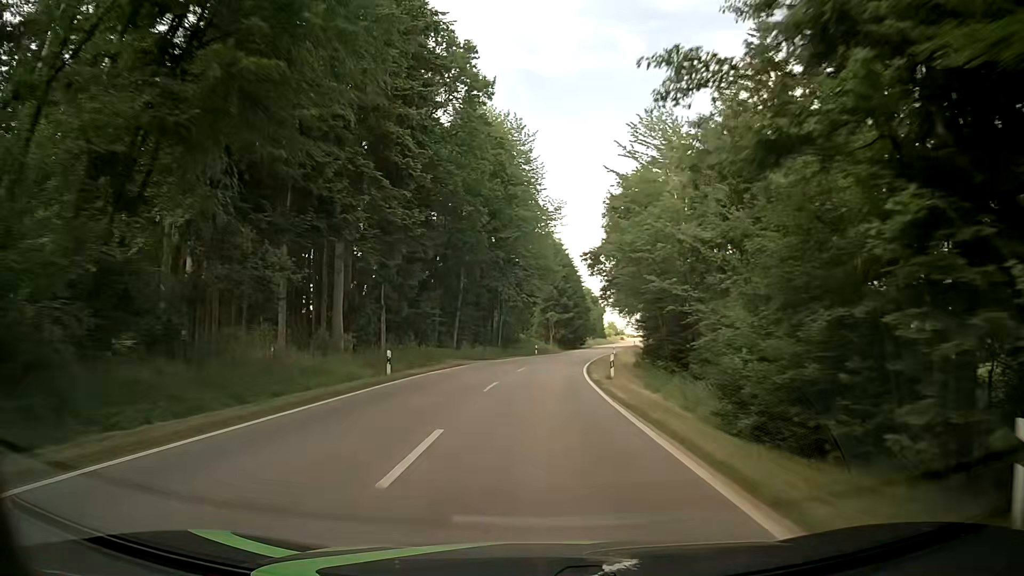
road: tertiary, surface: asphalt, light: Day
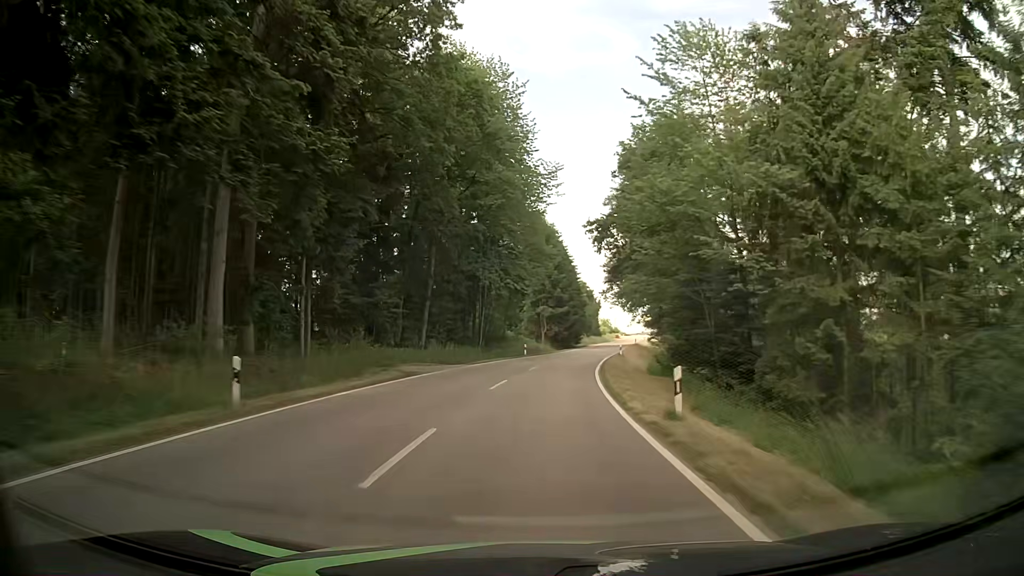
(0.0, +12.0) m; 0°
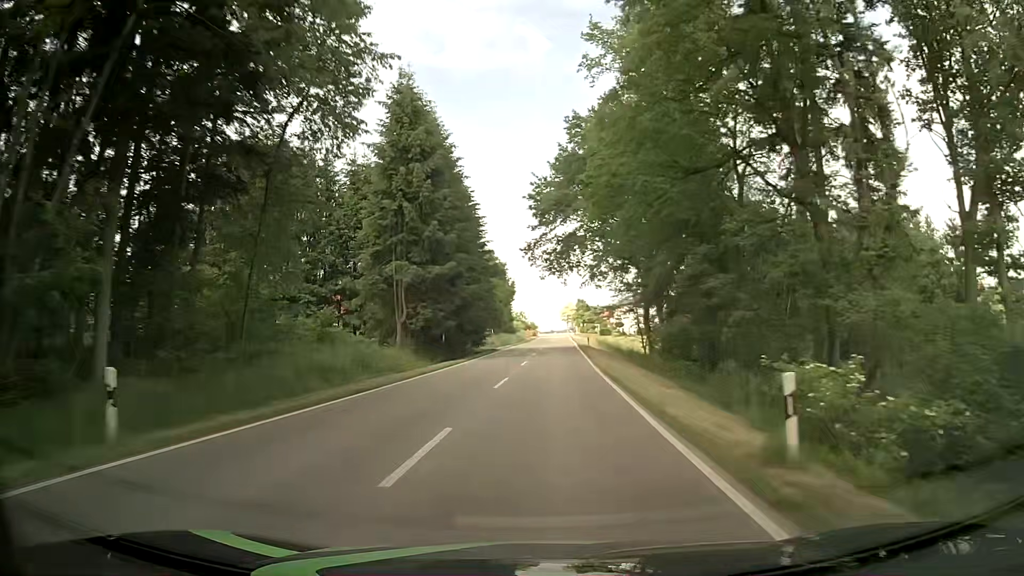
(+3.3, +47.6) m; +8°
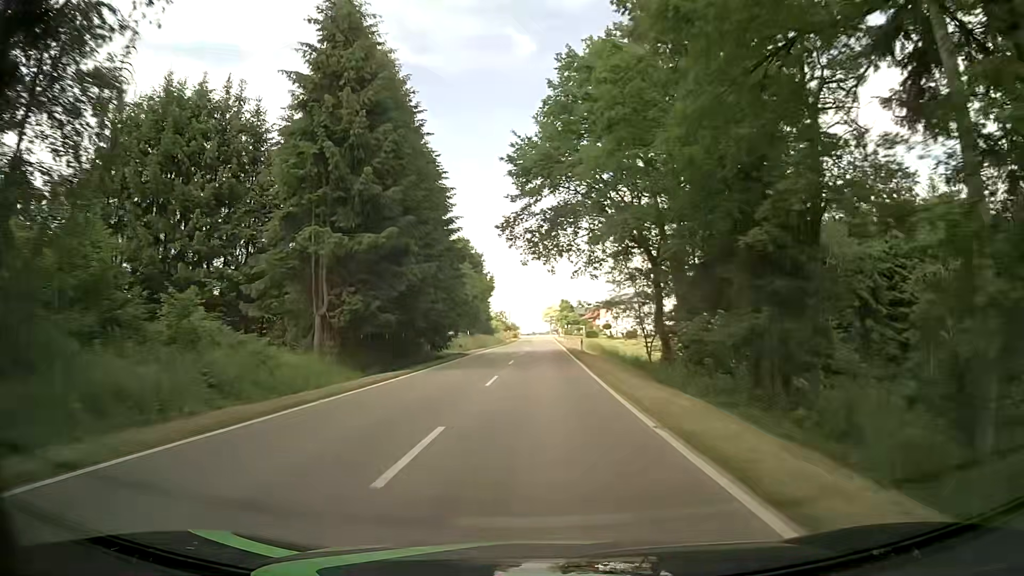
(+0.2, +11.7) m; +1°
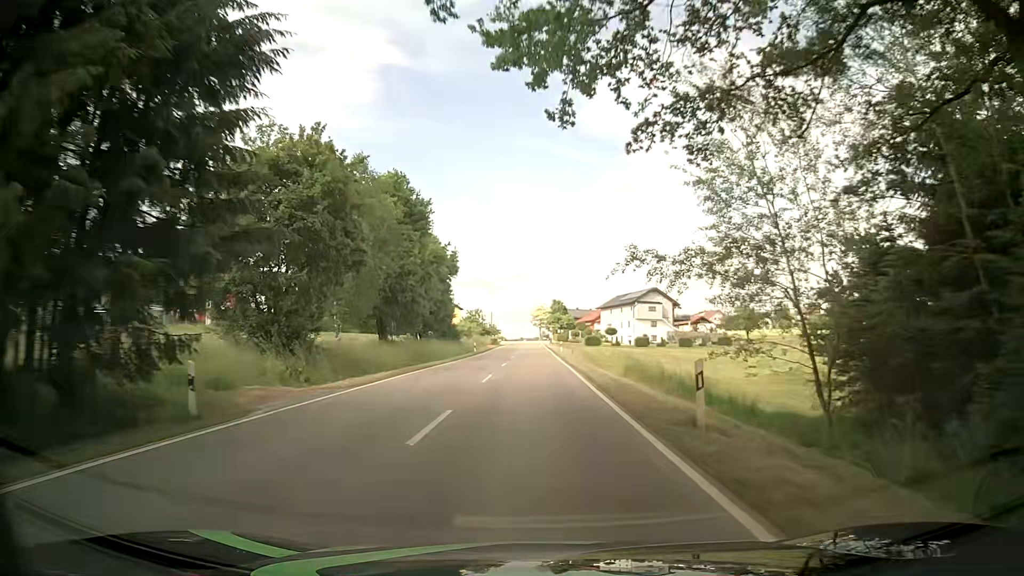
(+0.5, +33.2) m; +2°
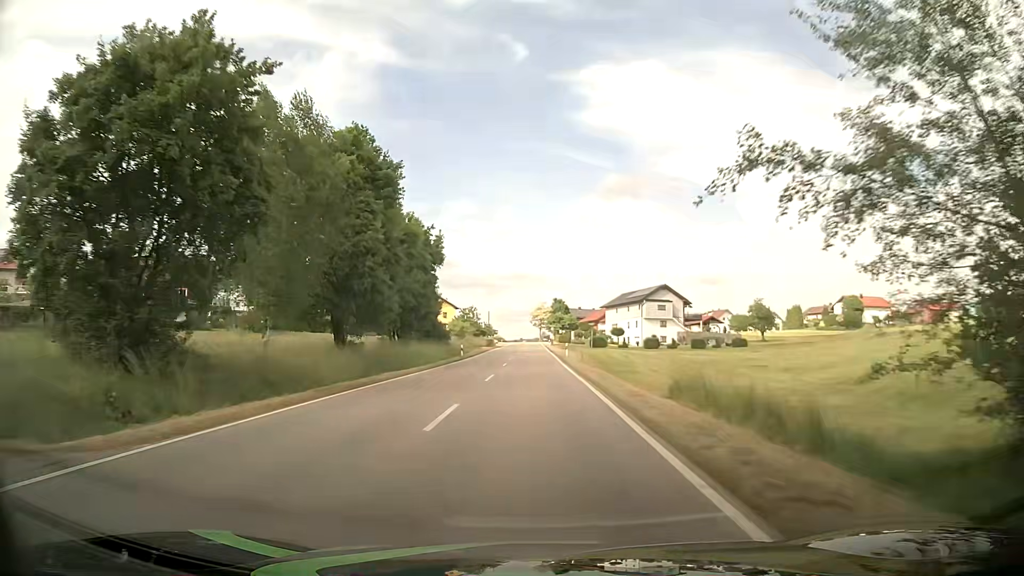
(0.0, +10.5) m; 0°
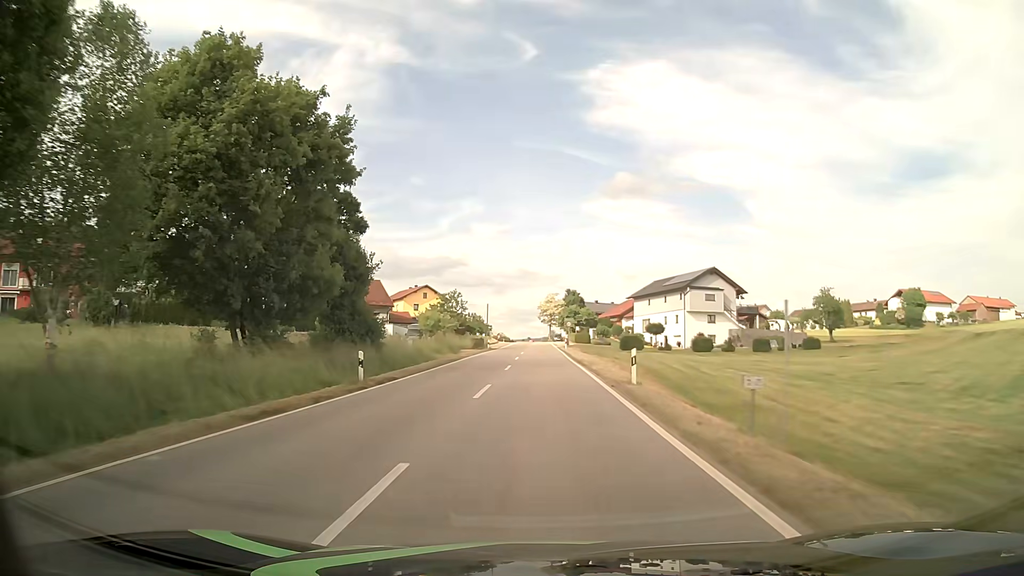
(-0.4, +30.6) m; -1°
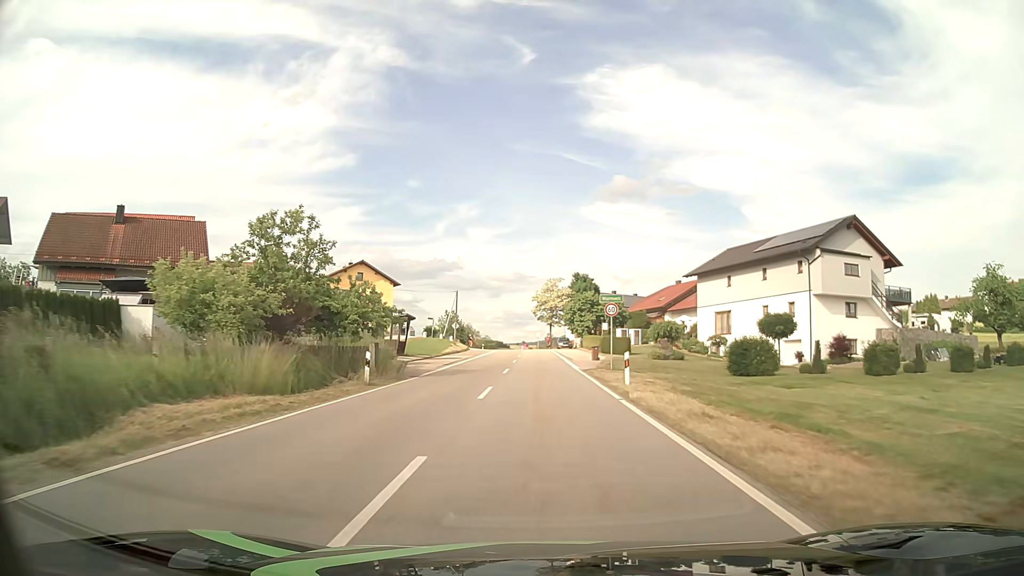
(+0.2, +46.9) m; 0°
(0, +10) (0, +20) (0, +30) (0, +40) (0, +50) (0, +60) (0, +70) (0, +80) (-1, +90) (-2, +100) m
